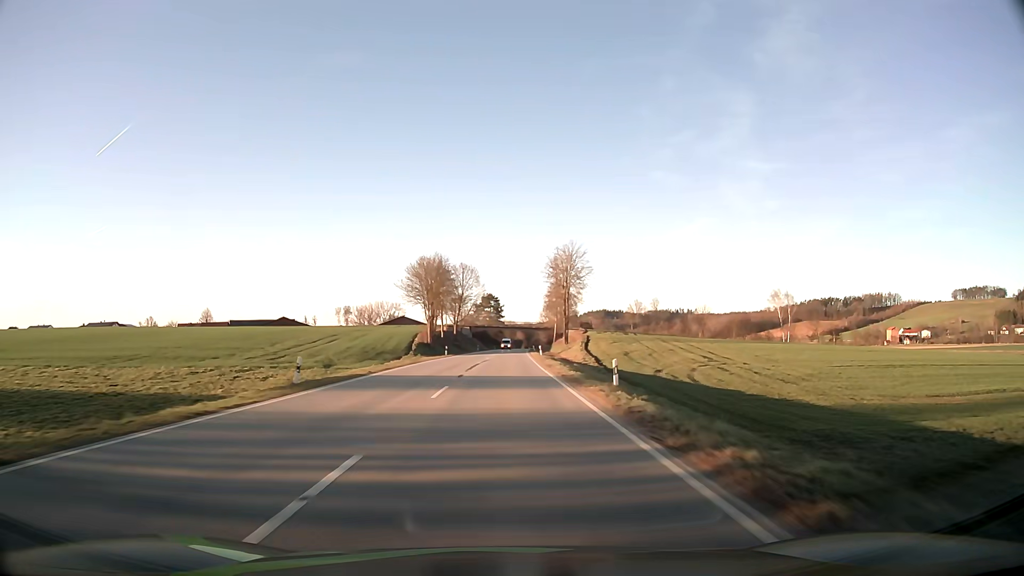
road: secondary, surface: asphalt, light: Day
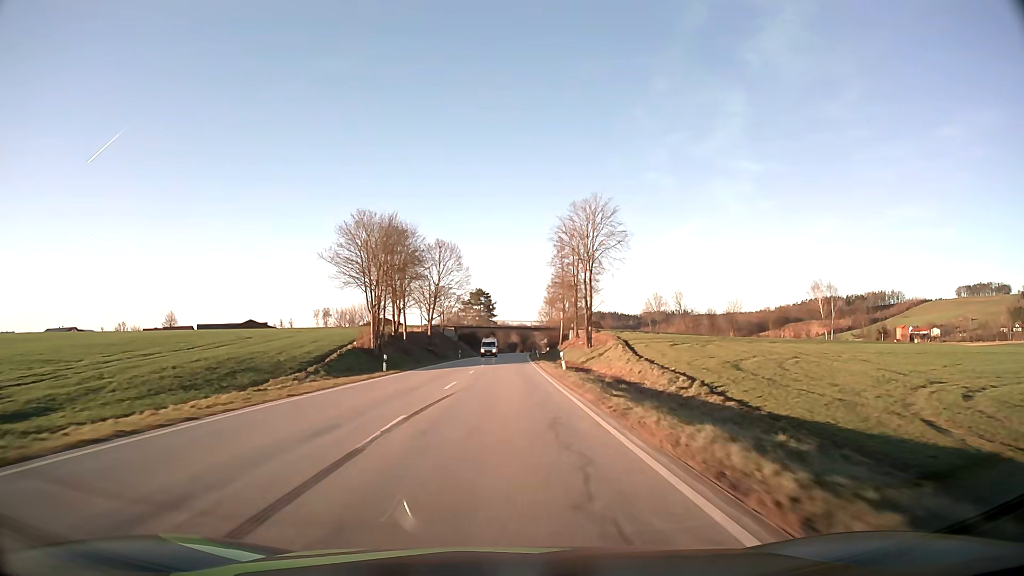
(+0.2, +31.7) m; +1°
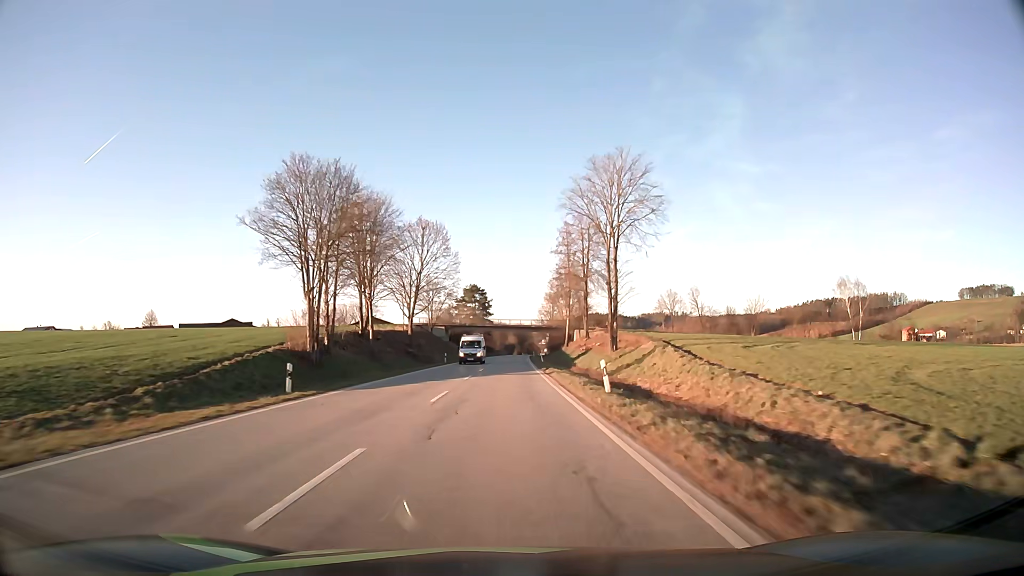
(0.0, +15.8) m; 0°
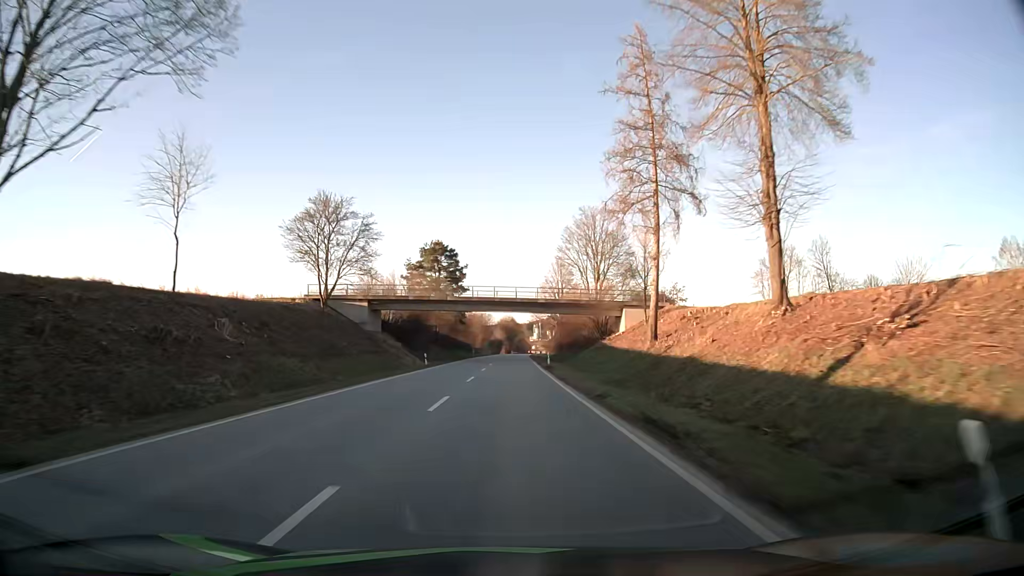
(+0.5, +63.0) m; +1°
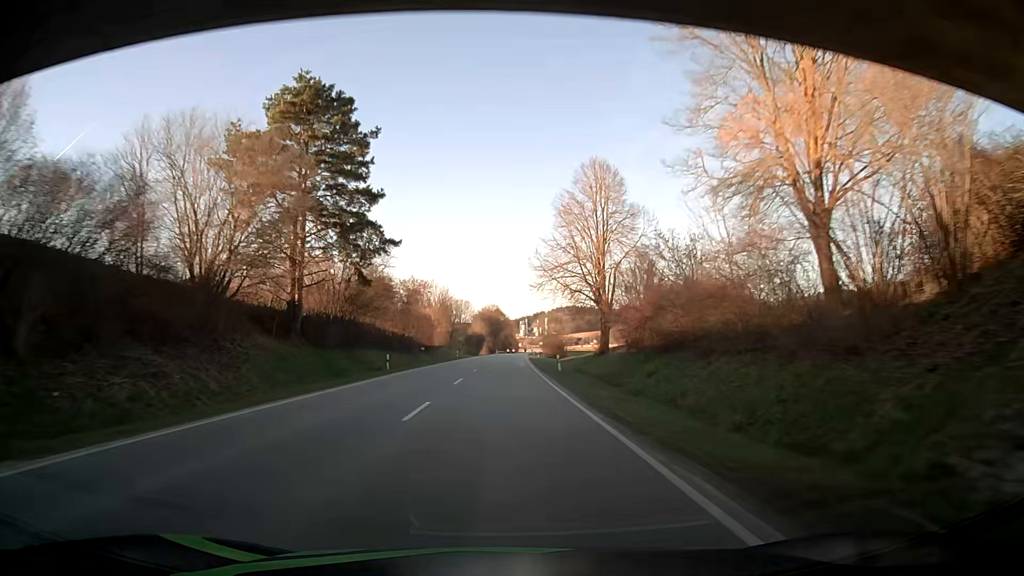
(+0.8, +62.8) m; +1°
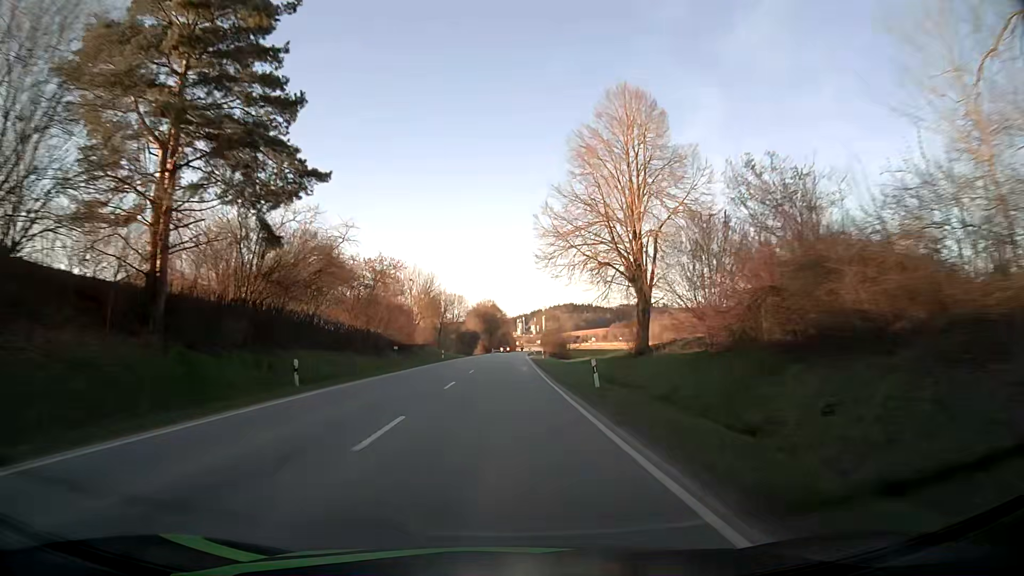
(+0.1, +15.7) m; 0°
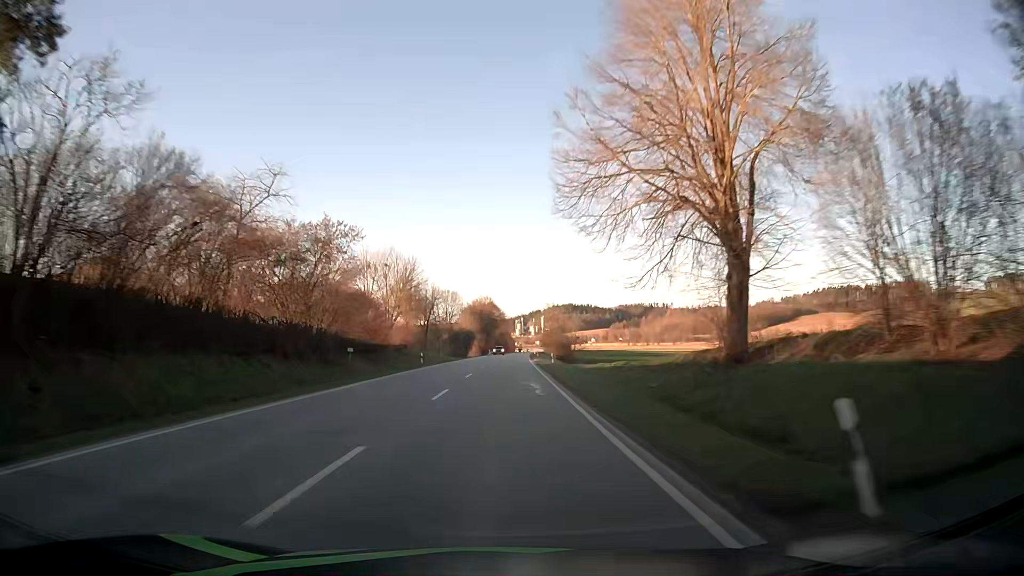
(0.0, +15.7) m; 0°
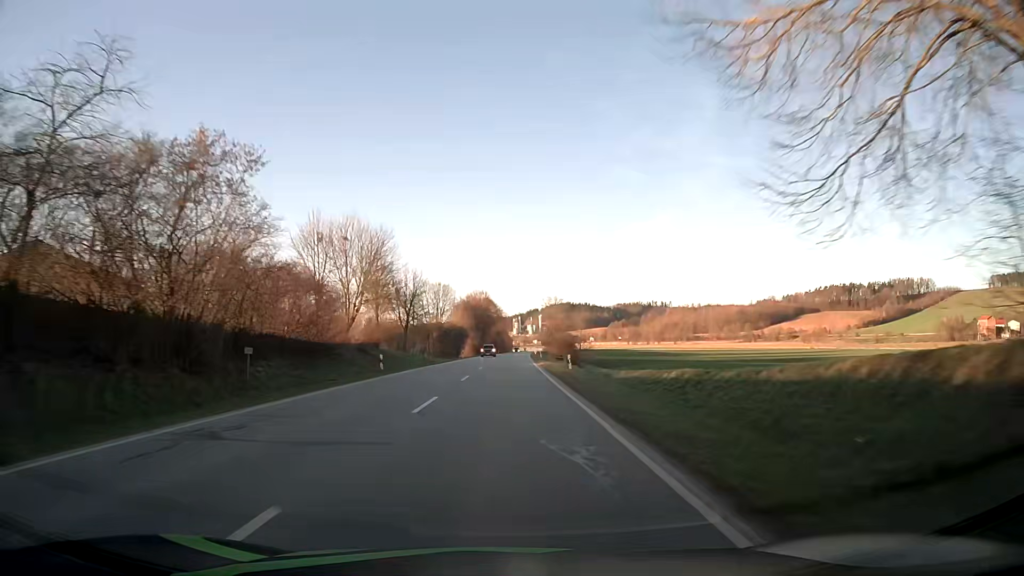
(0.0, +15.7) m; 0°
(0, +10) (0, +20) (0, +30) (0, +40) (0, +50) (0, +60) (+1, +70) (+1, +80) (+1, +90) (+1, +100) m
